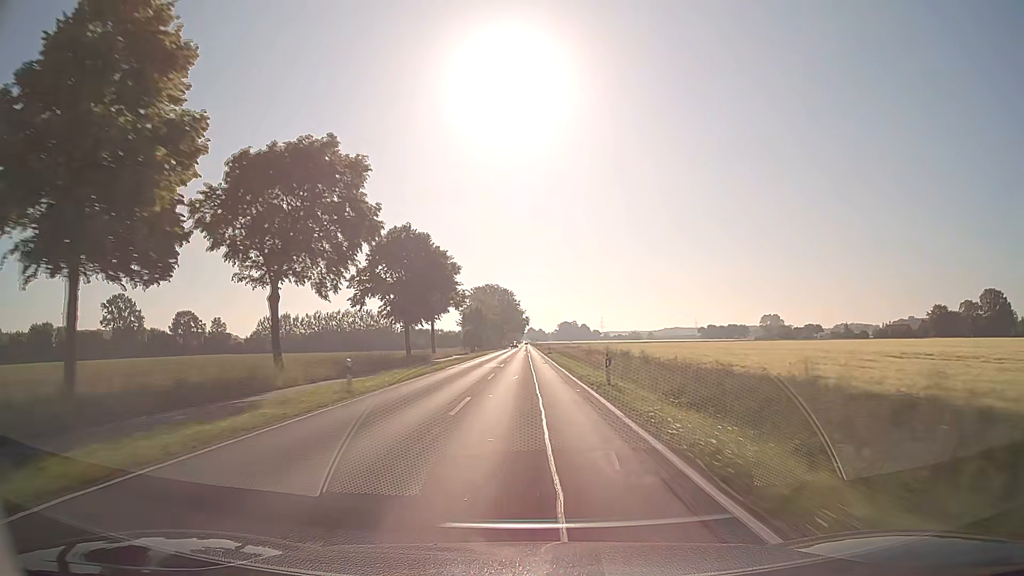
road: secondary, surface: asphalt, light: Day
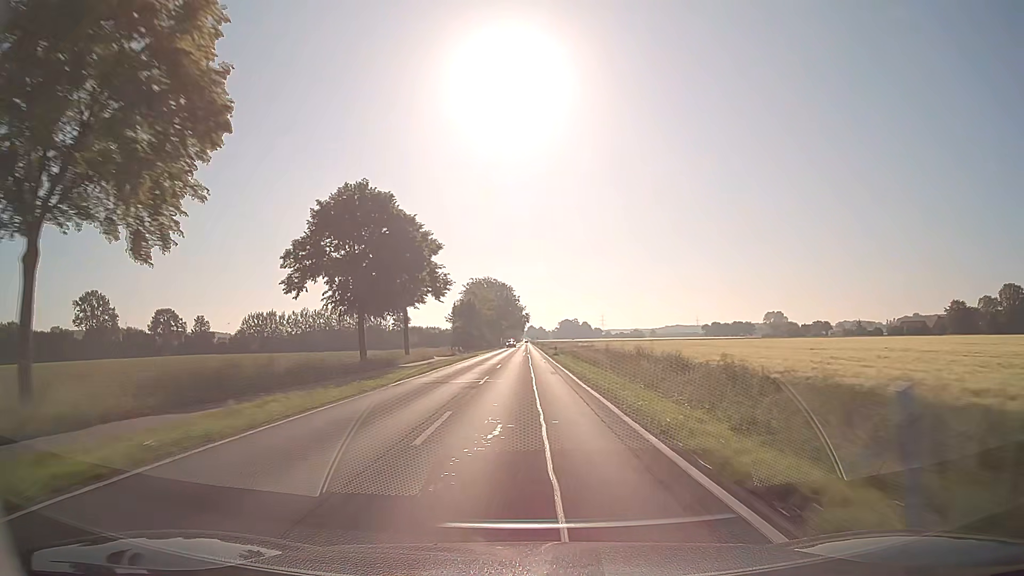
(0.0, +15.8) m; 0°
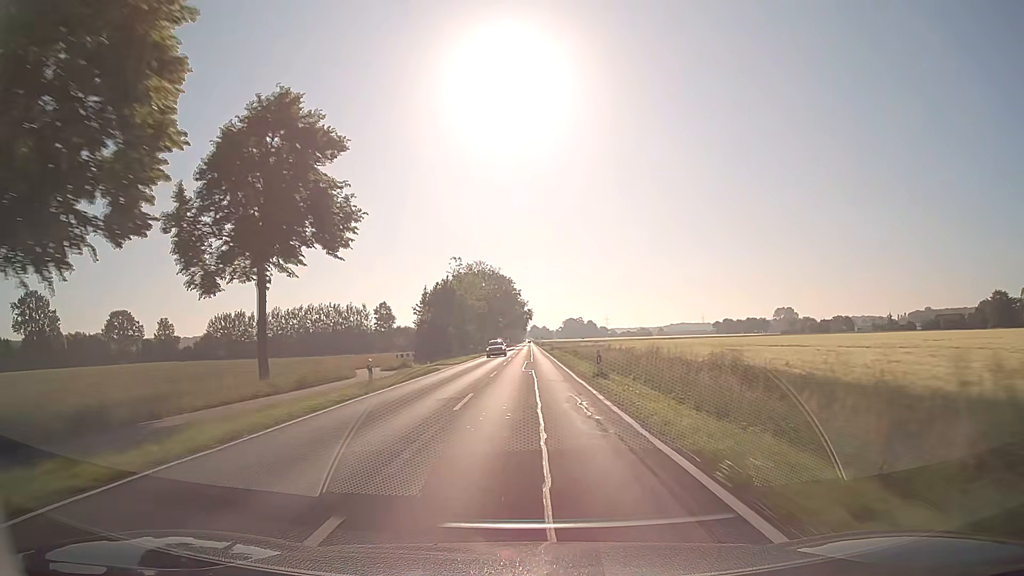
(-0.1, +31.6) m; 0°
